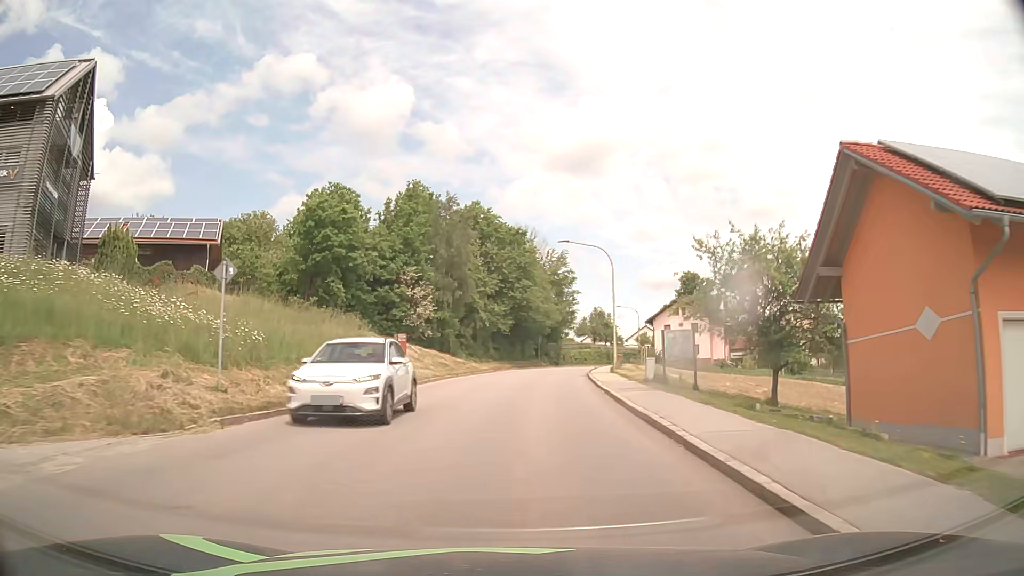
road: tertiary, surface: asphalt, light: Day
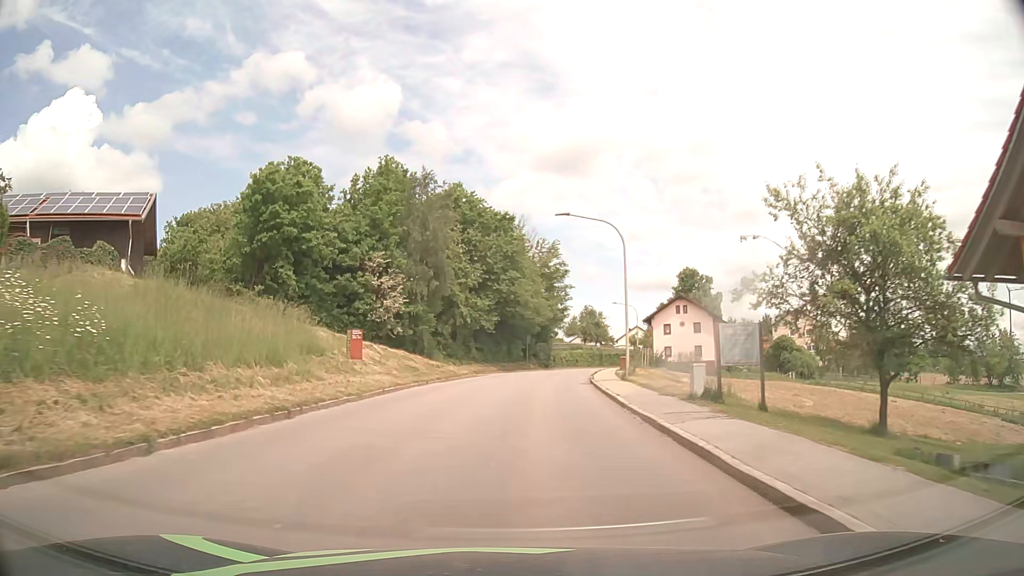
(+0.1, +7.8) m; +1°
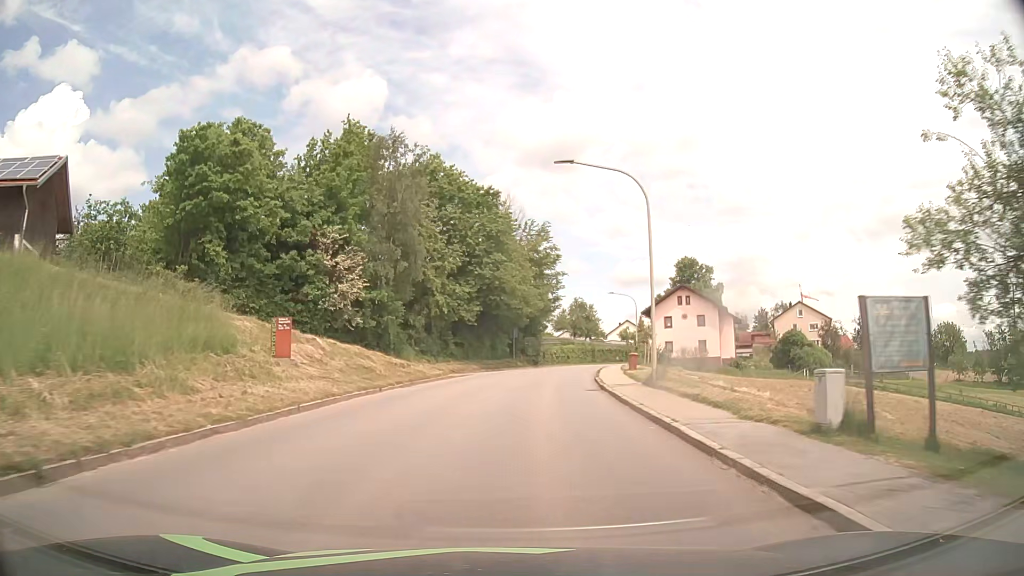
(+0.2, +7.8) m; +2°
